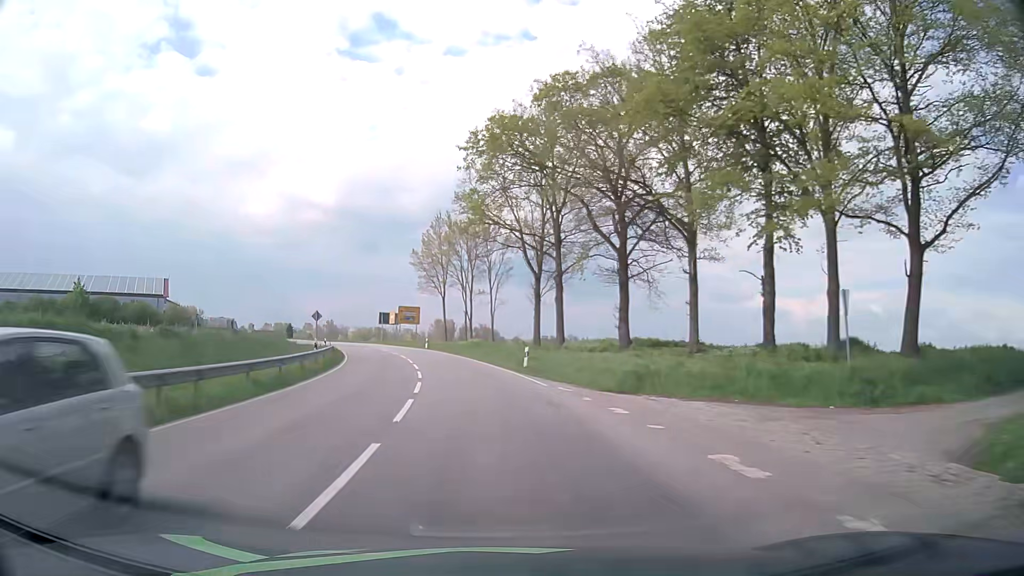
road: tertiary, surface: asphalt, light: Day
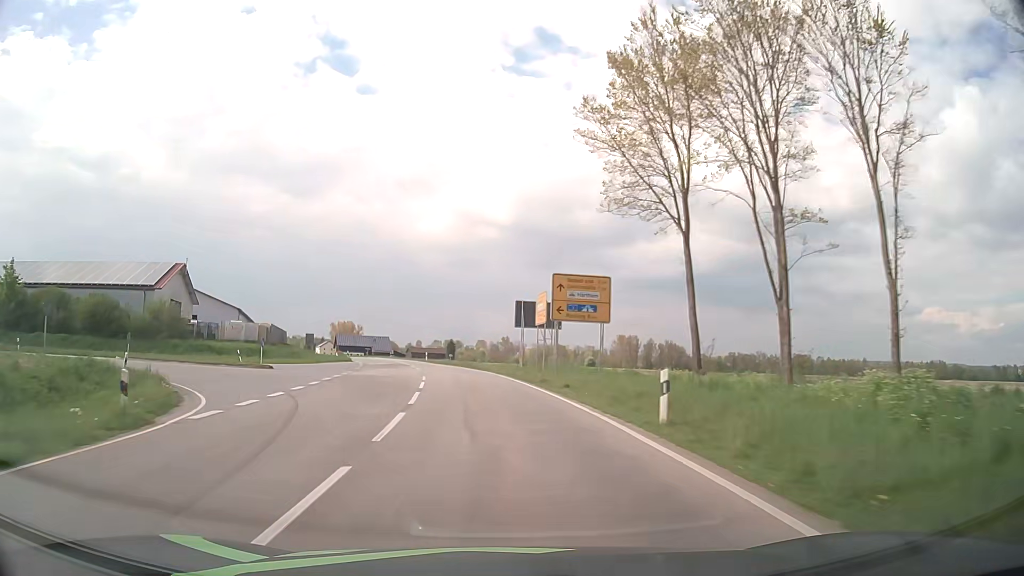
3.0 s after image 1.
(-7.1, +51.4) m; -16°
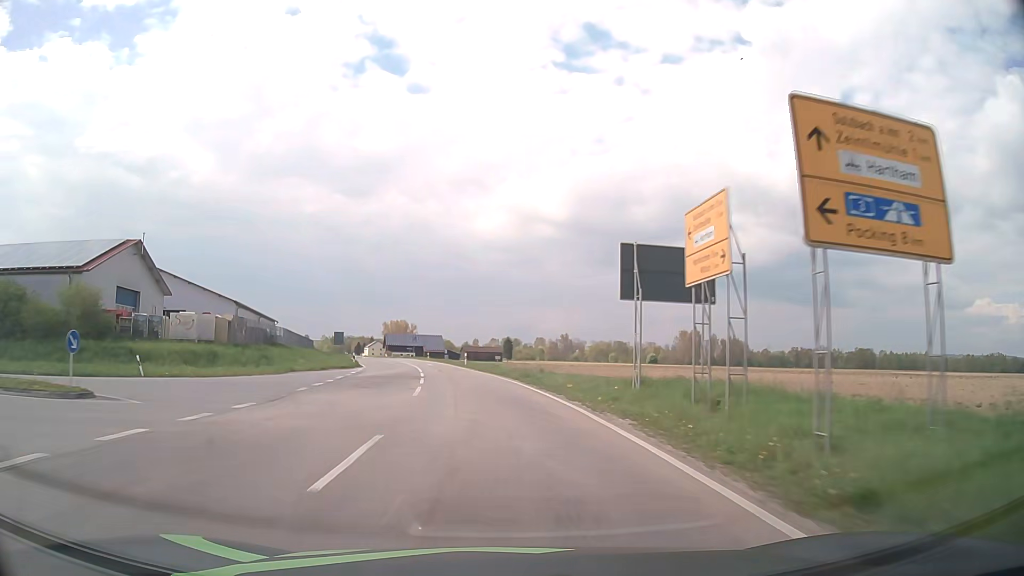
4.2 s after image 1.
(-1.0, +22.0) m; -5°
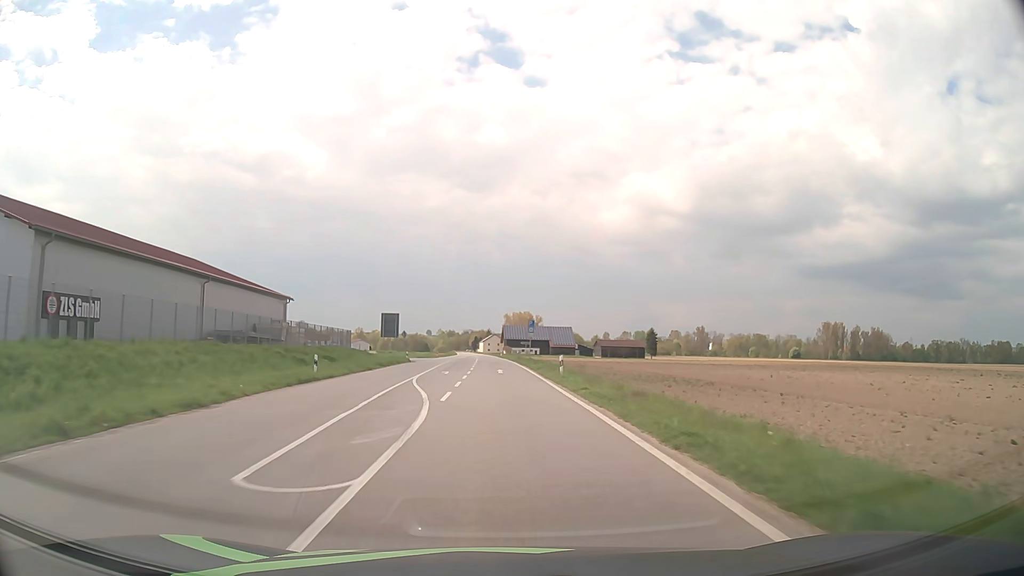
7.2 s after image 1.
(-6.5, +57.9) m; -11°
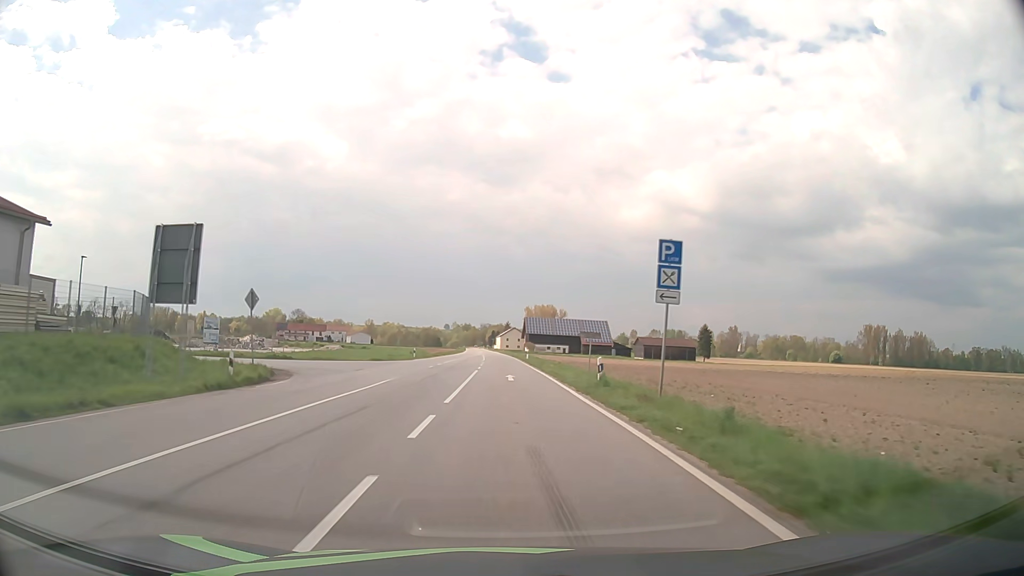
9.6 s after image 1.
(-0.8, +48.7) m; -1°
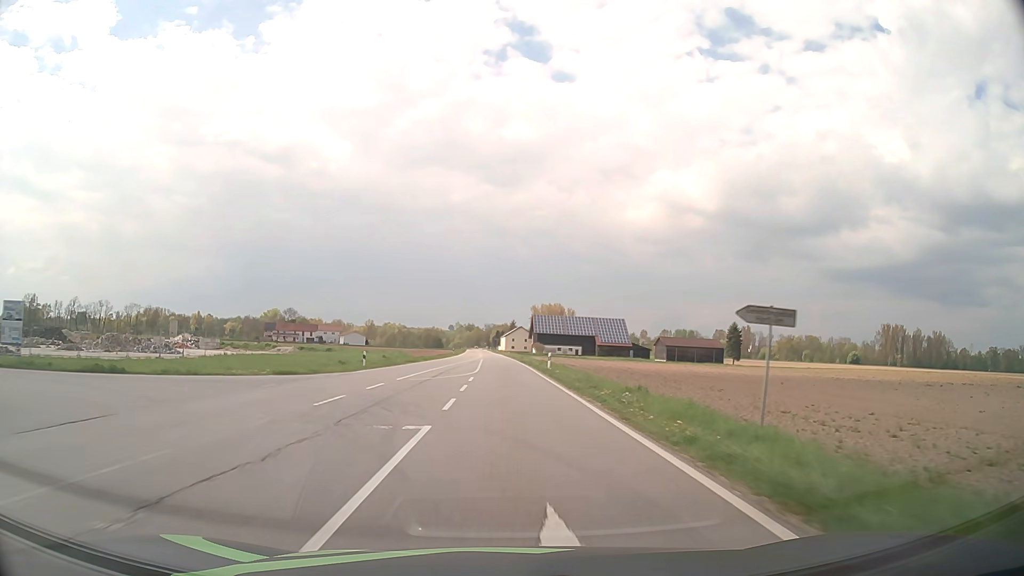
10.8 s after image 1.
(-0.2, +24.7) m; 0°
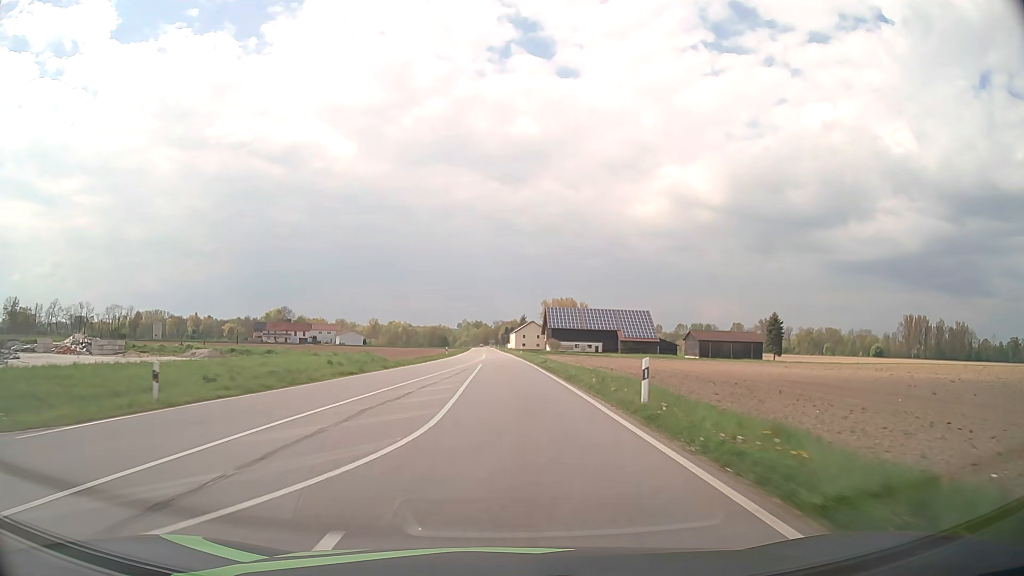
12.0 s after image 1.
(-0.1, +24.8) m; -1°
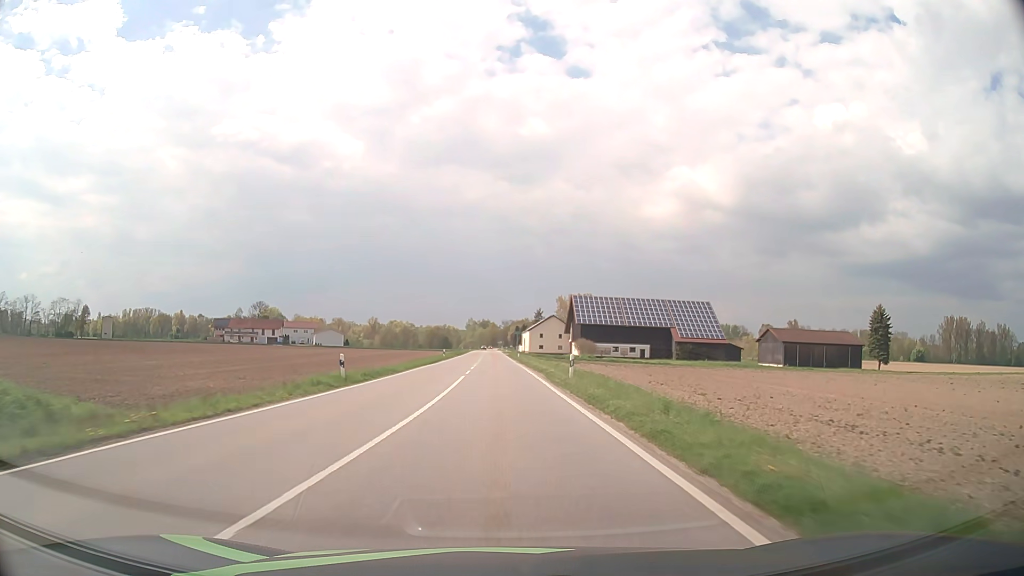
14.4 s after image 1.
(-0.2, +49.9) m; -1°
(0, +10) (0, +20) (0, +30) (0, +40) (-1, +50) (-1, +60) (-1, +70) (-1, +80) (-2, +90) (-2, +100) m
